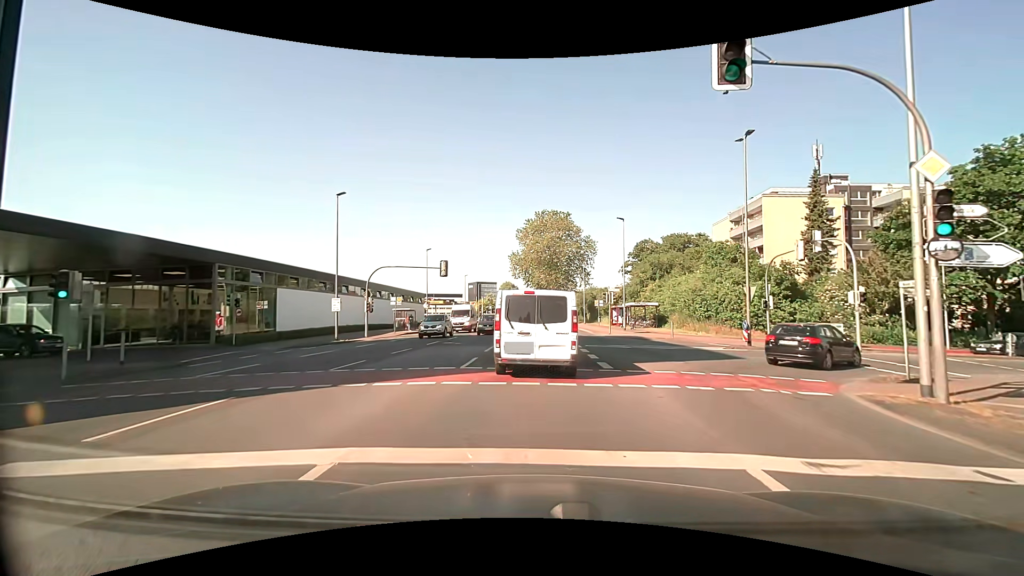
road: secondary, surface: asphalt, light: Day
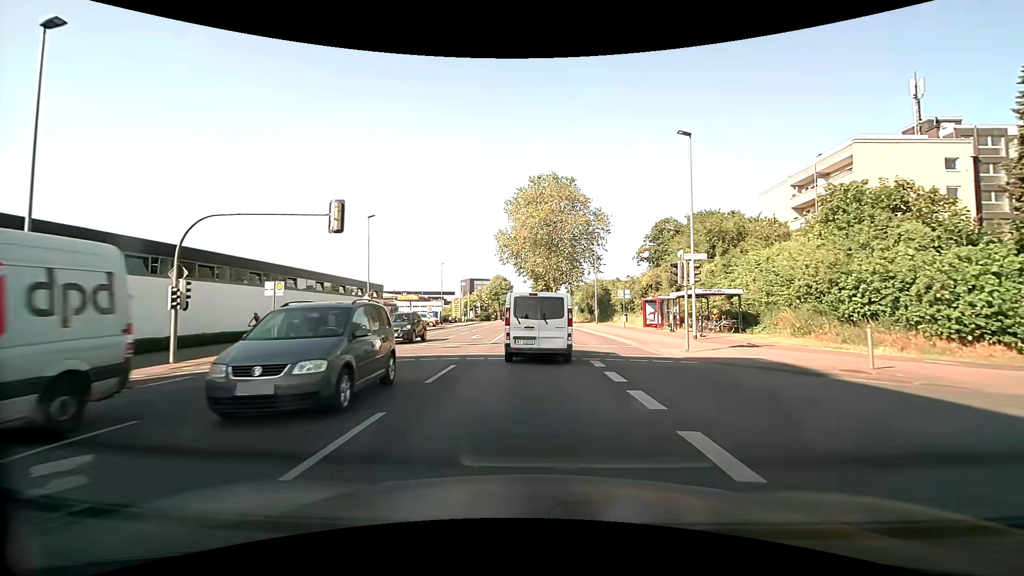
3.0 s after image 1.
(+0.2, +21.8) m; 0°
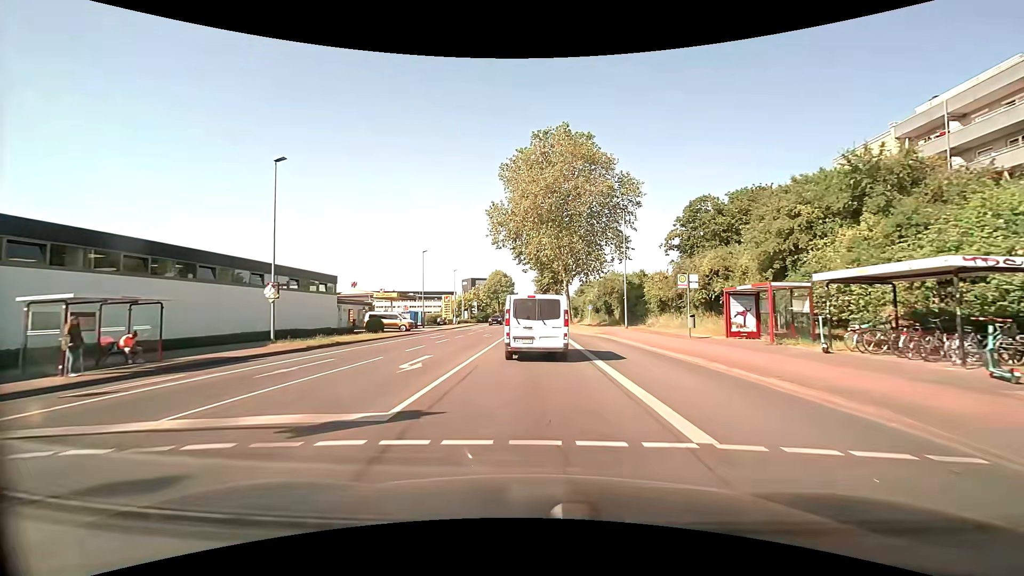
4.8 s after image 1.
(0.0, +17.1) m; 0°
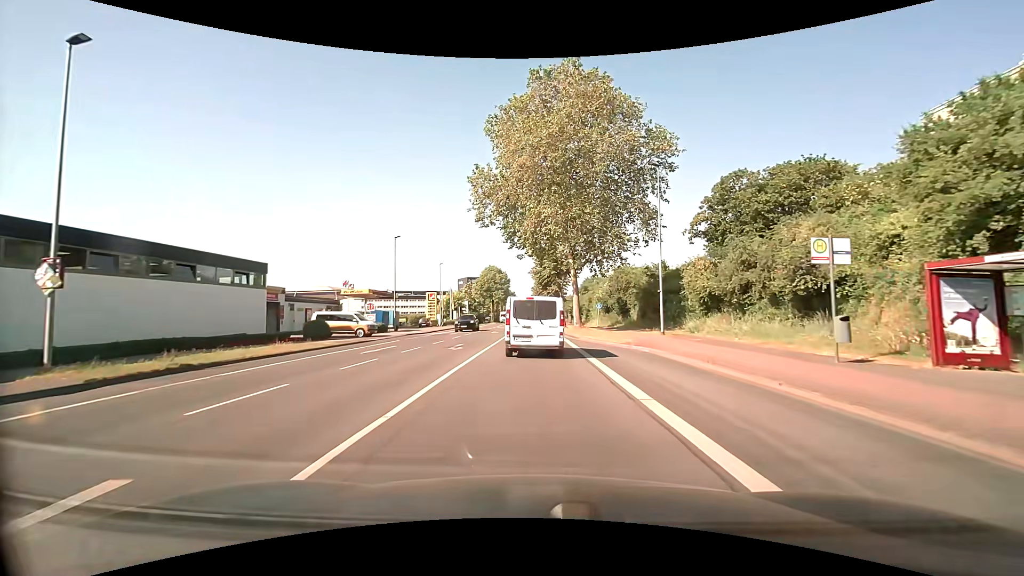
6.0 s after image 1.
(+0.1, +12.8) m; +1°
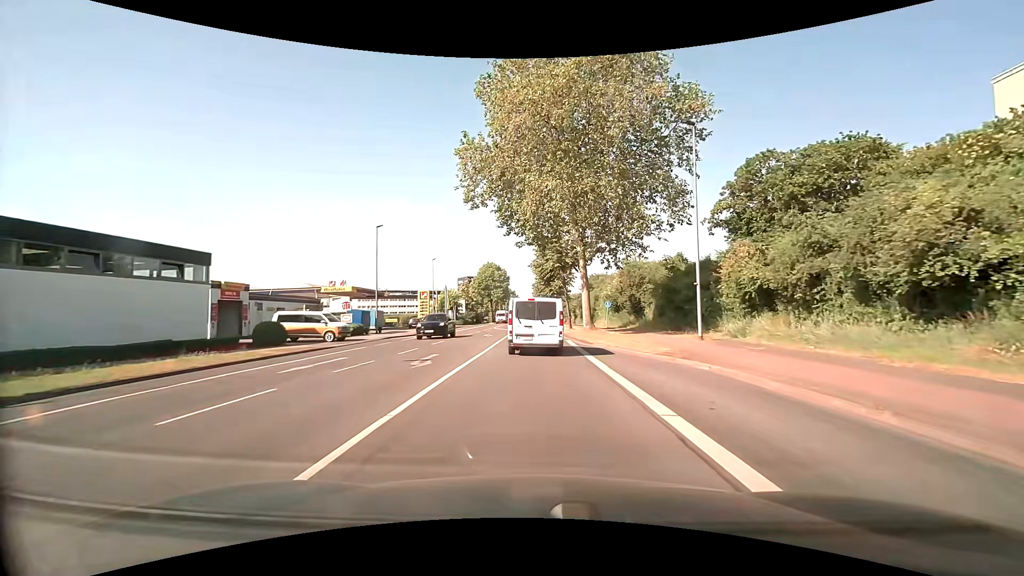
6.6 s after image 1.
(0.0, +6.7) m; 0°
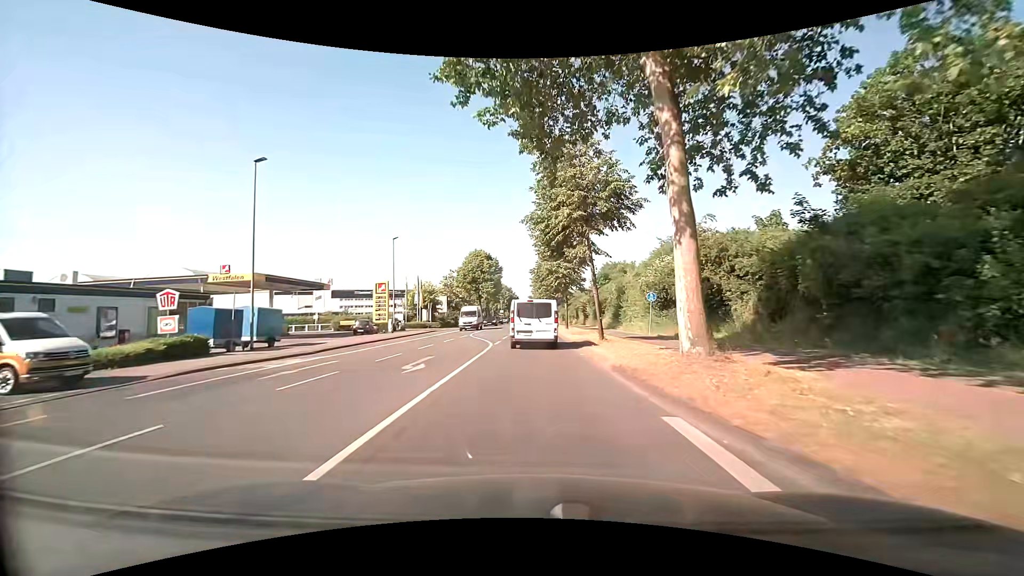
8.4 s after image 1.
(0.0, +21.2) m; 0°
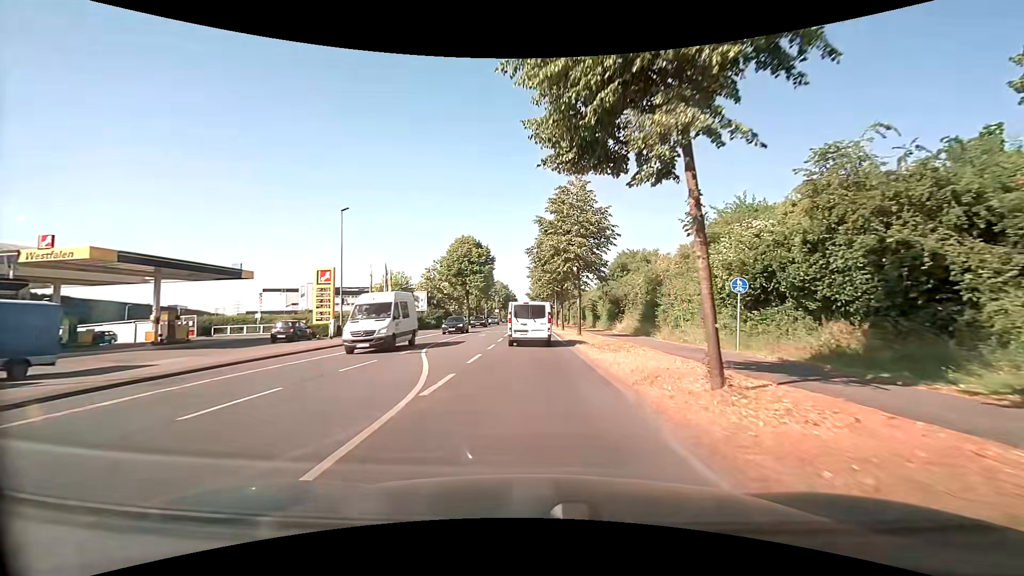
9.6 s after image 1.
(0.0, +14.9) m; +1°
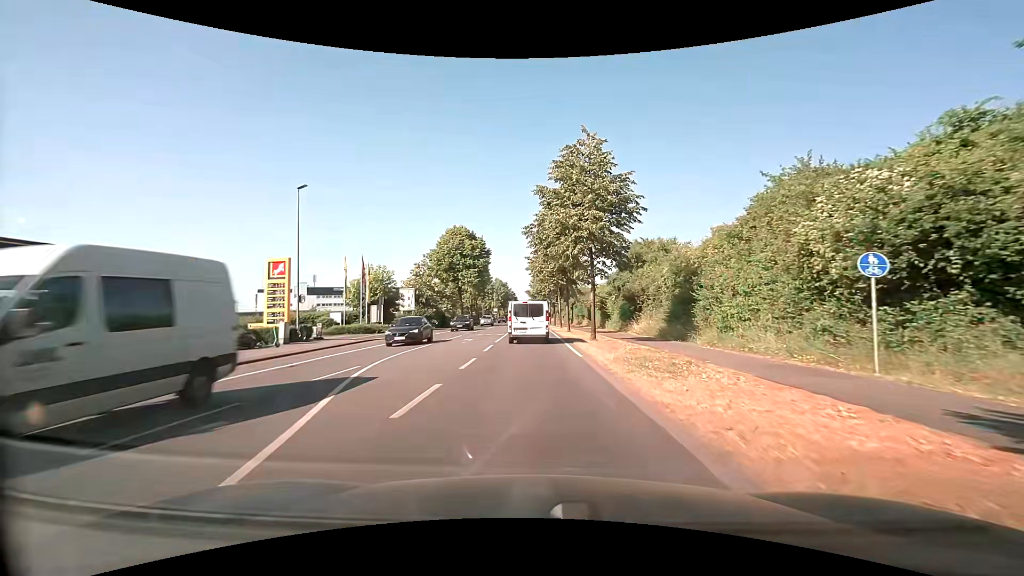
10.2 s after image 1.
(0.0, +7.6) m; -1°
(0, +10) (0, +20) (0, +30) (0, +40) (0, +50) (0, +60) (0, +70) (0, +80) (0, +90) (0, +100) m
